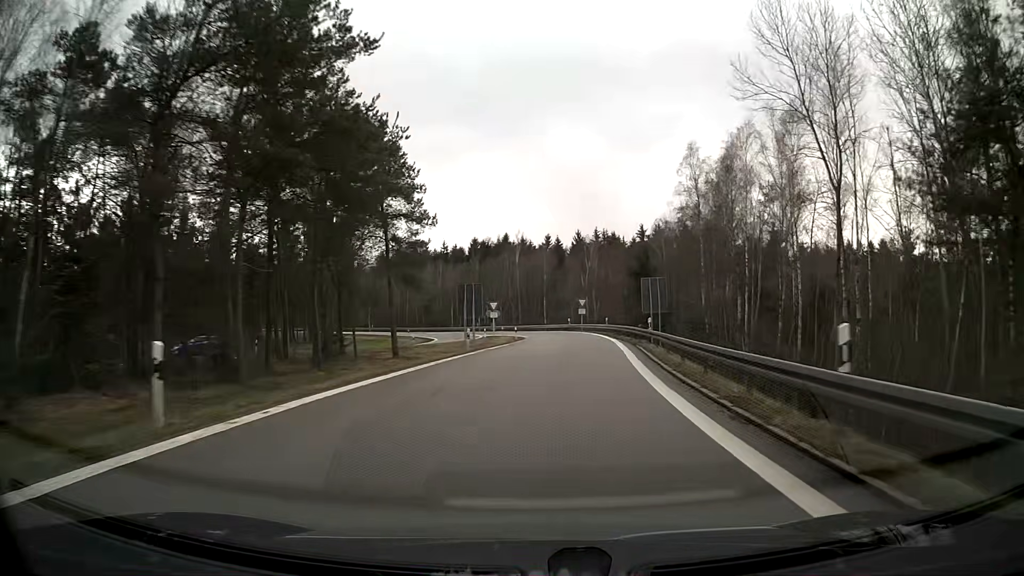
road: motorway_link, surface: asphalt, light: Day
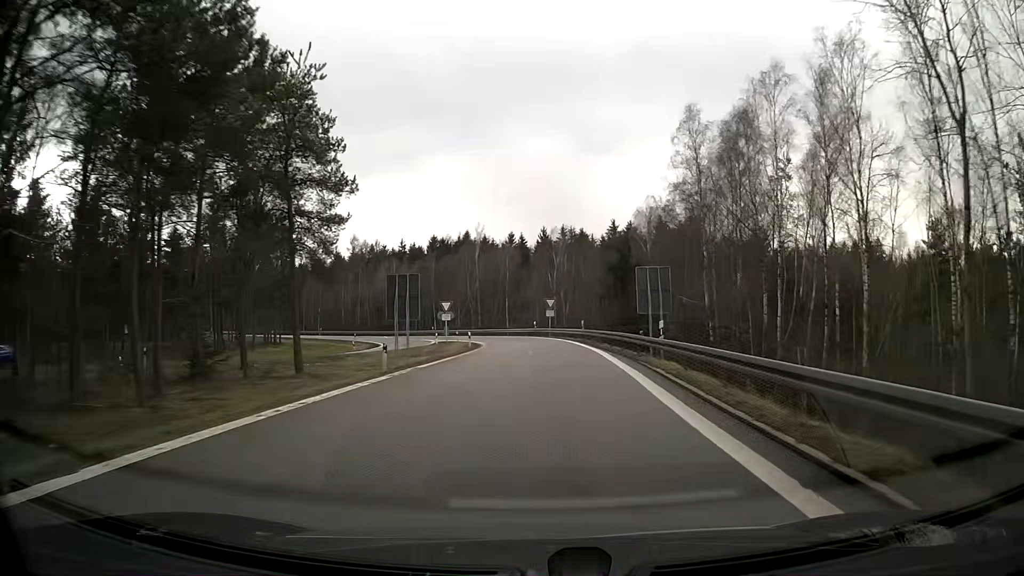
(+0.3, +10.7) m; +3°
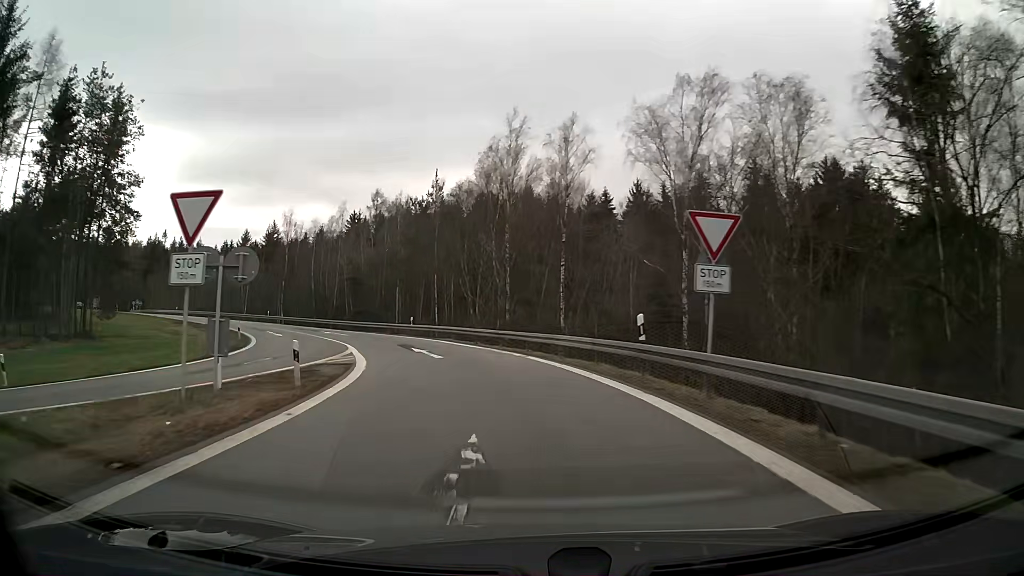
(-1.5, +49.3) m; -10°
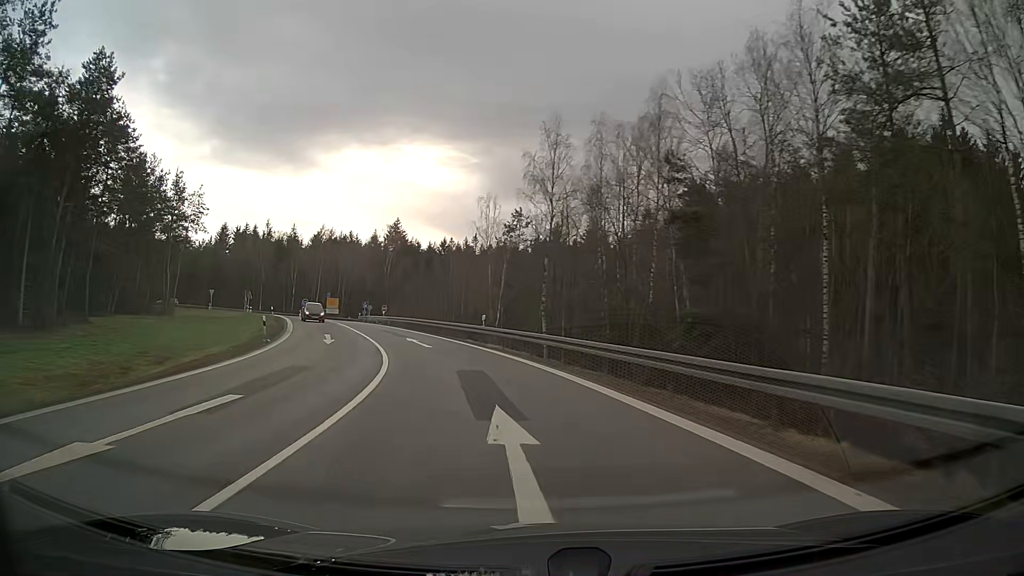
(-10.8, +43.3) m; -29°
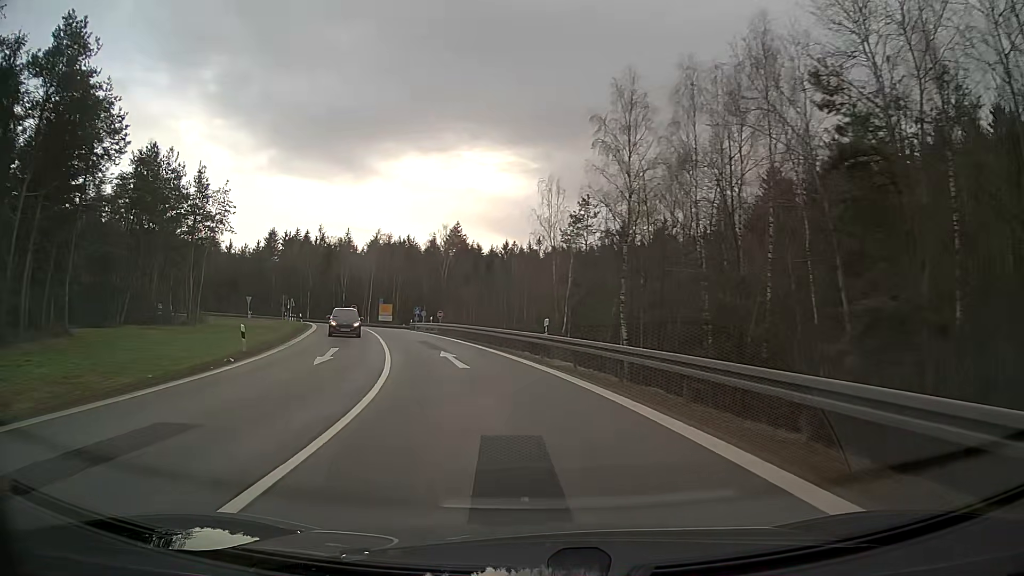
(-0.4, +8.9) m; -5°
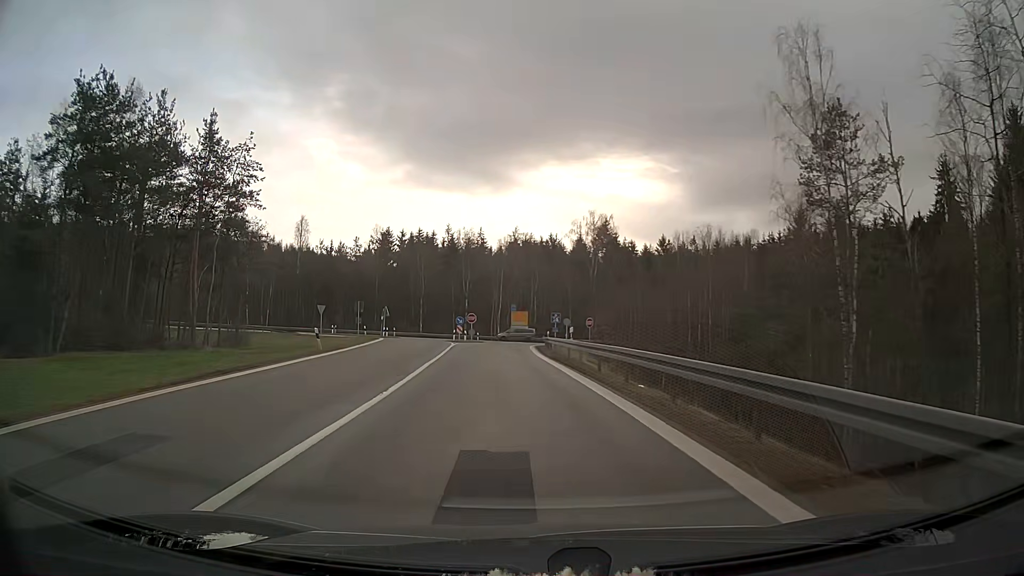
(-3.1, +26.4) m; -12°
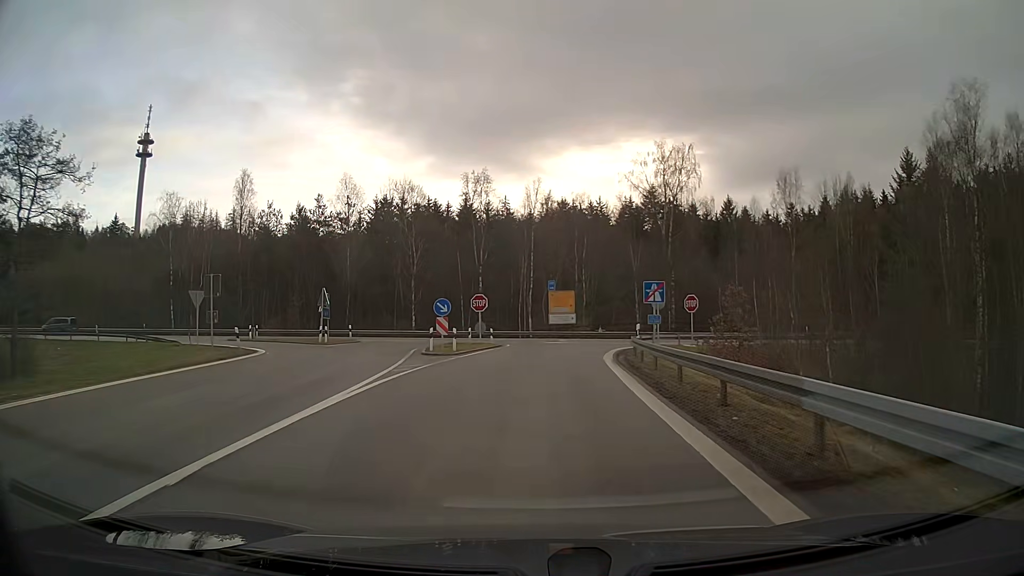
(-1.1, +33.3) m; -2°
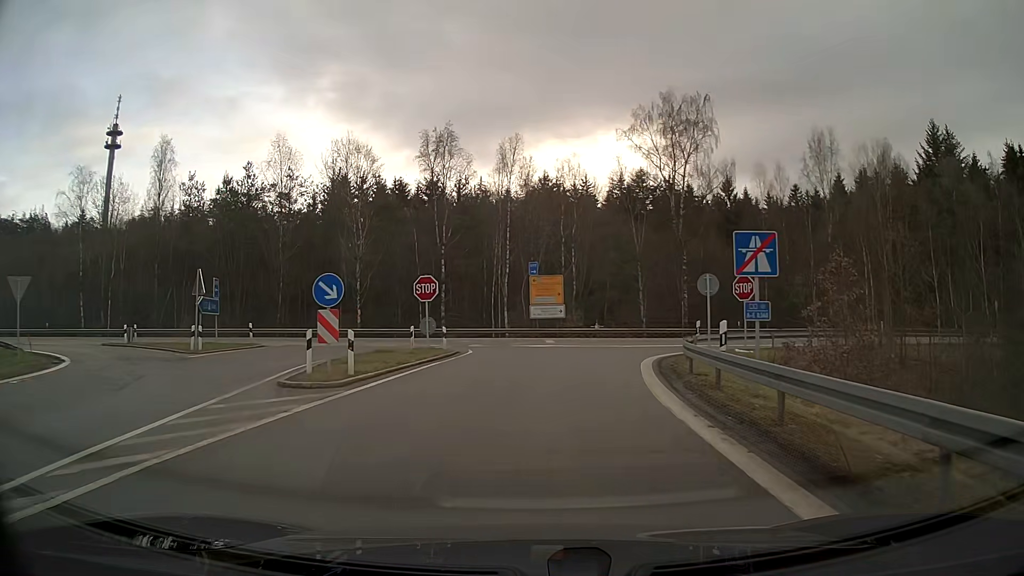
(+0.2, +14.0) m; +2°
